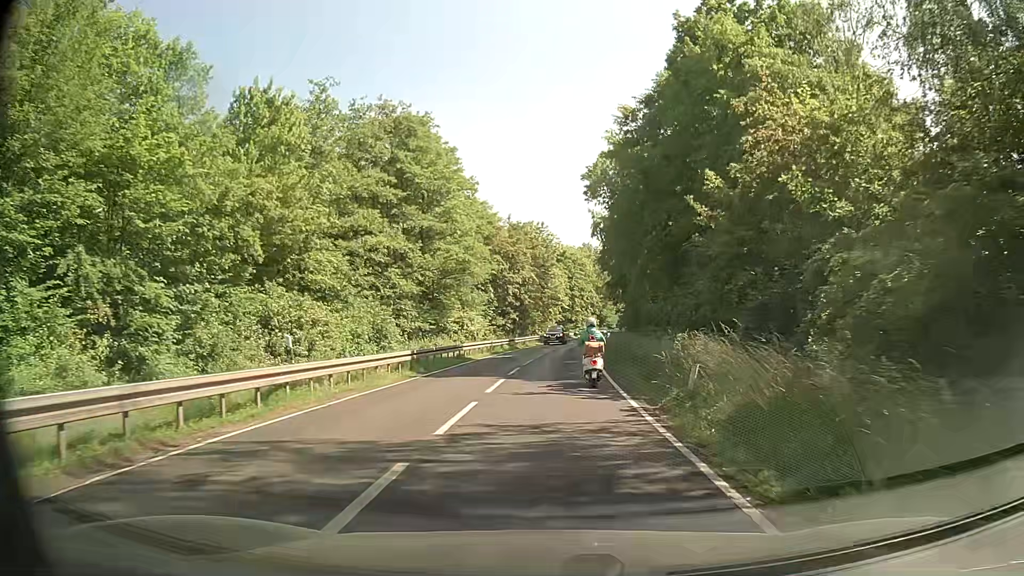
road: secondary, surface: asphalt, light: Day
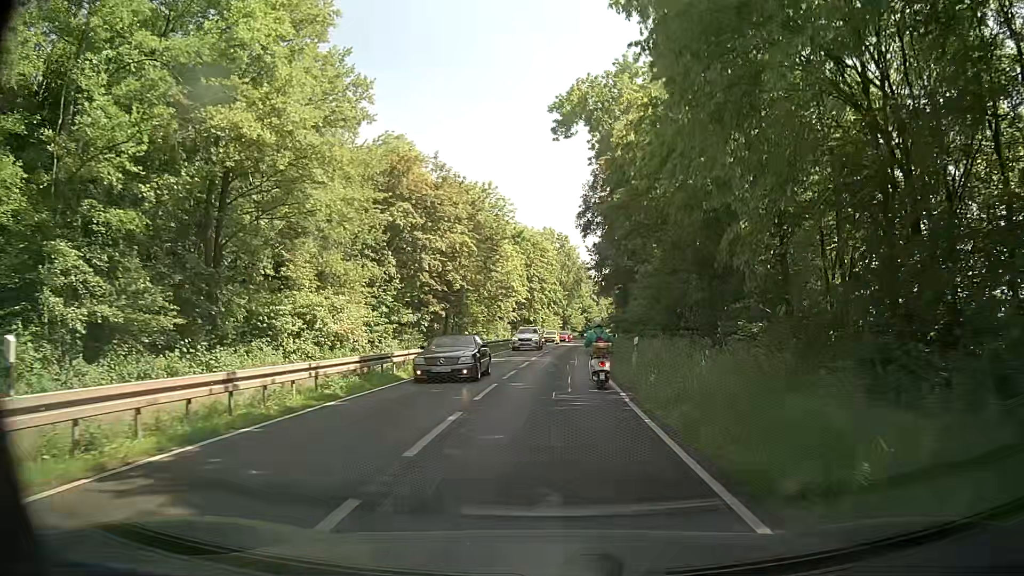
(+0.9, +31.6) m; +4°
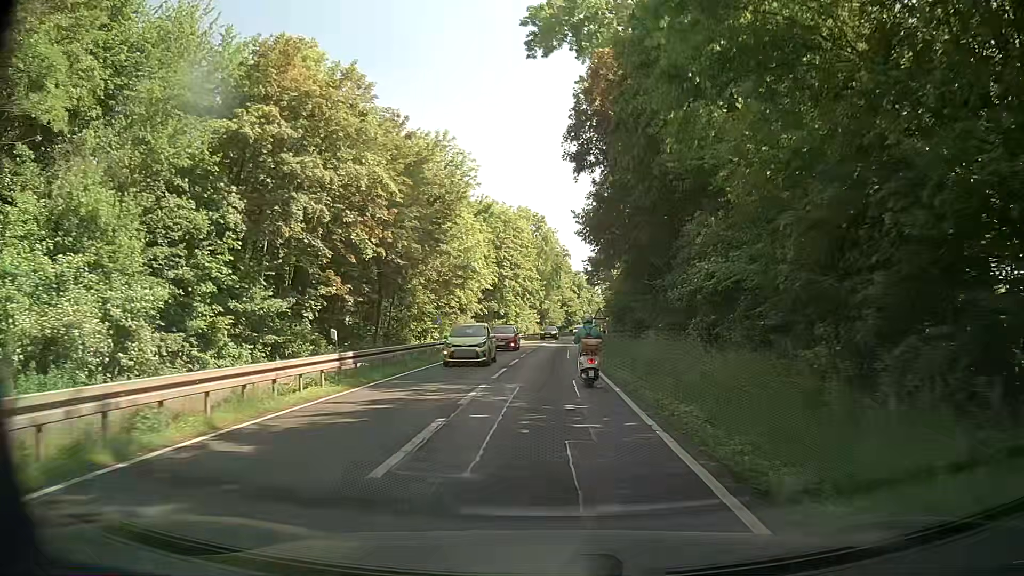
(+0.4, +19.3) m; +2°
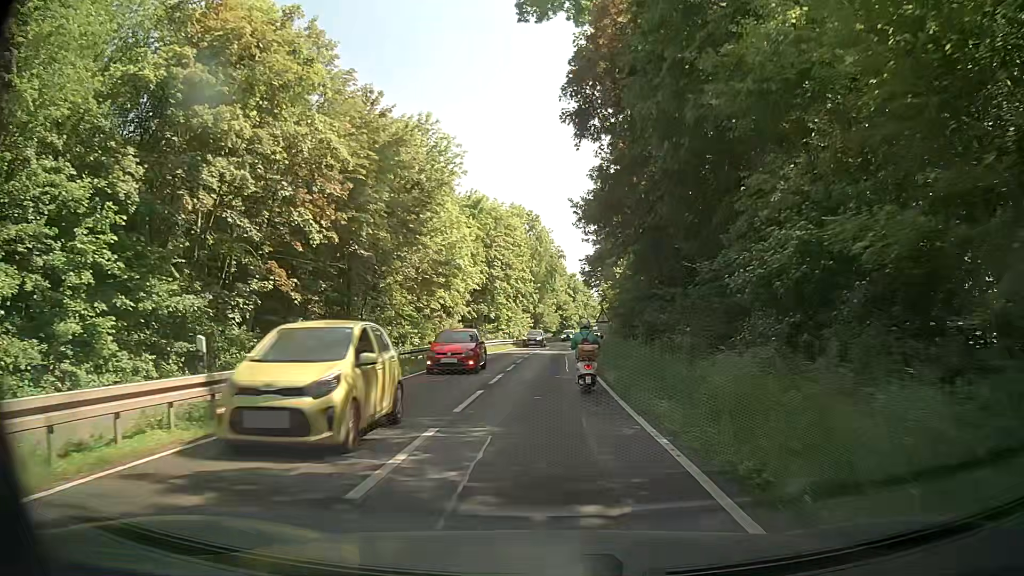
(0.0, +6.4) m; 0°
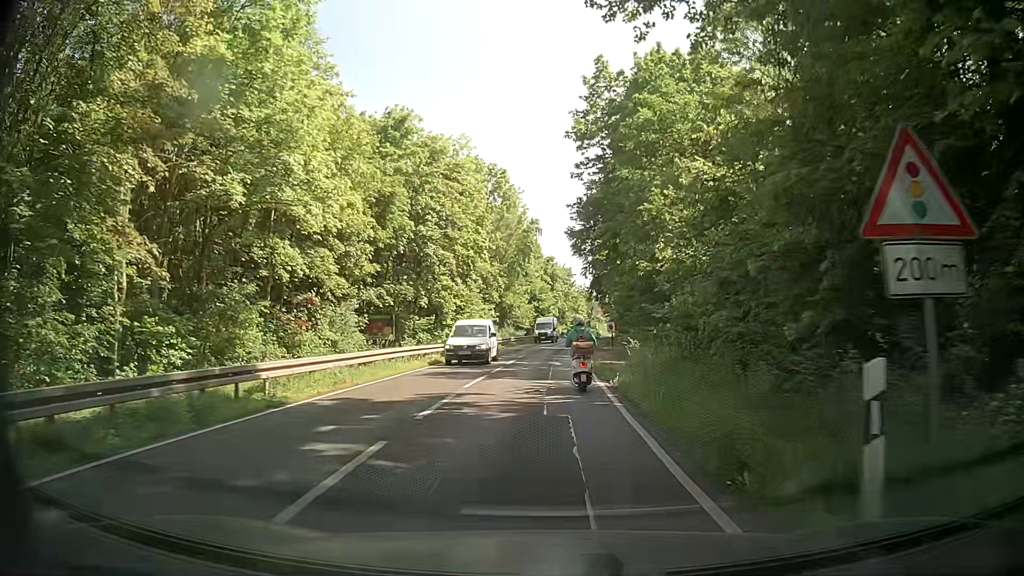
(+0.5, +31.4) m; +2°
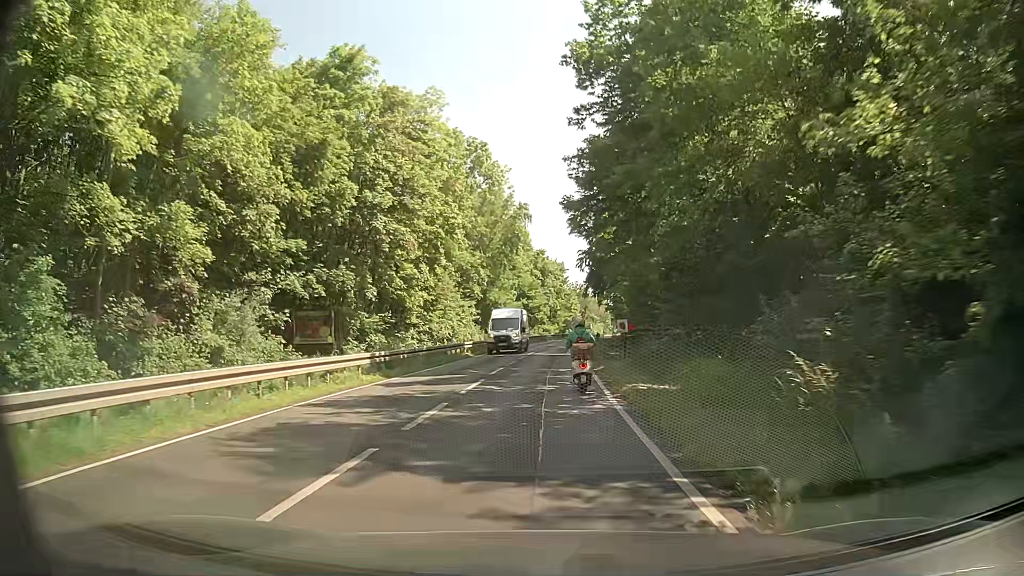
(+0.2, +12.3) m; +1°
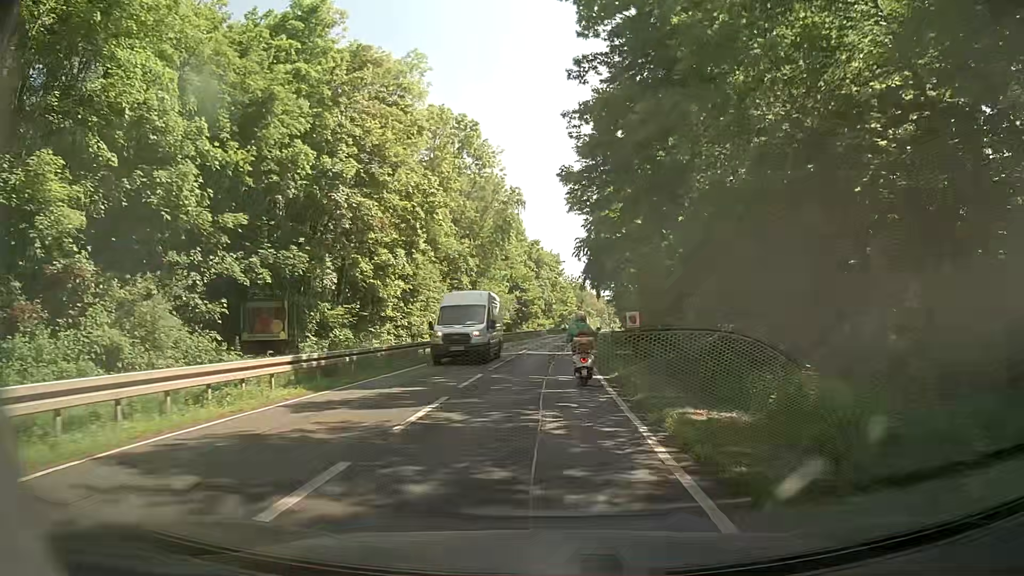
(0.0, +6.1) m; +1°
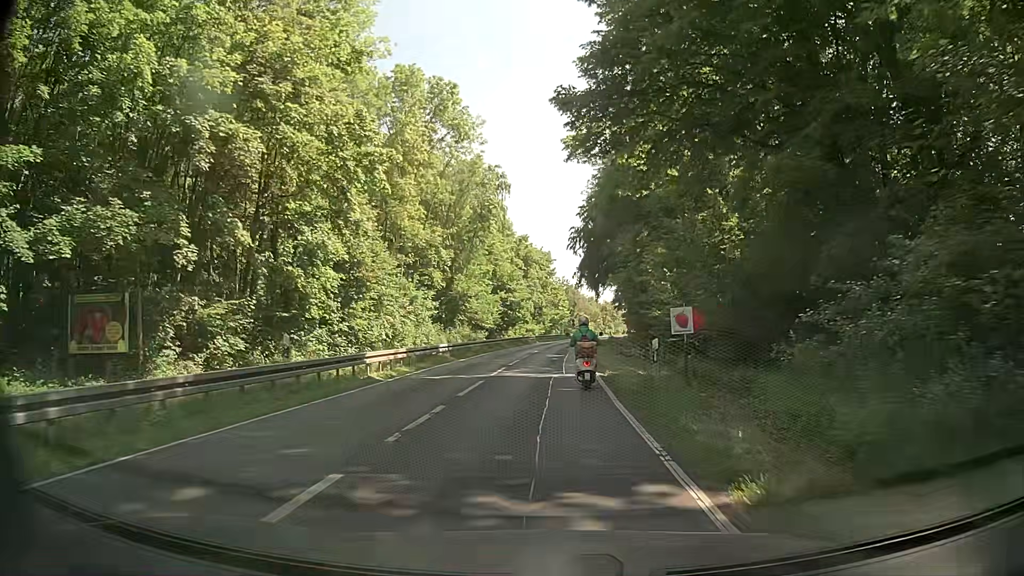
(-0.2, +12.3) m; 0°
(0, +10) (0, +20) (+1, +30) (+1, +40) (+2, +50) (+3, +60) (+4, +70) (+5, +80) (+6, +90) (+8, +100) m
